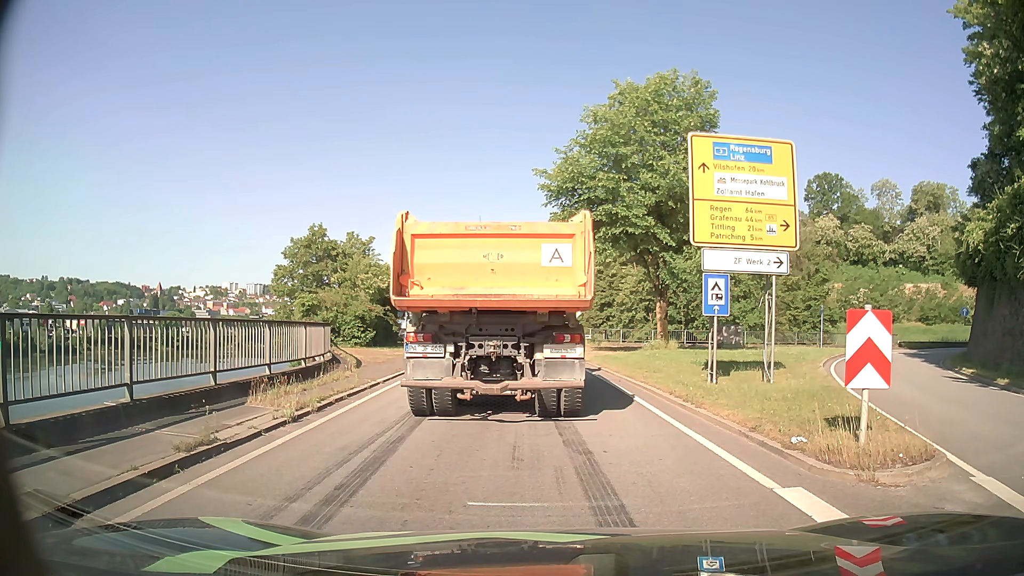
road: primary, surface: asphalt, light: Day
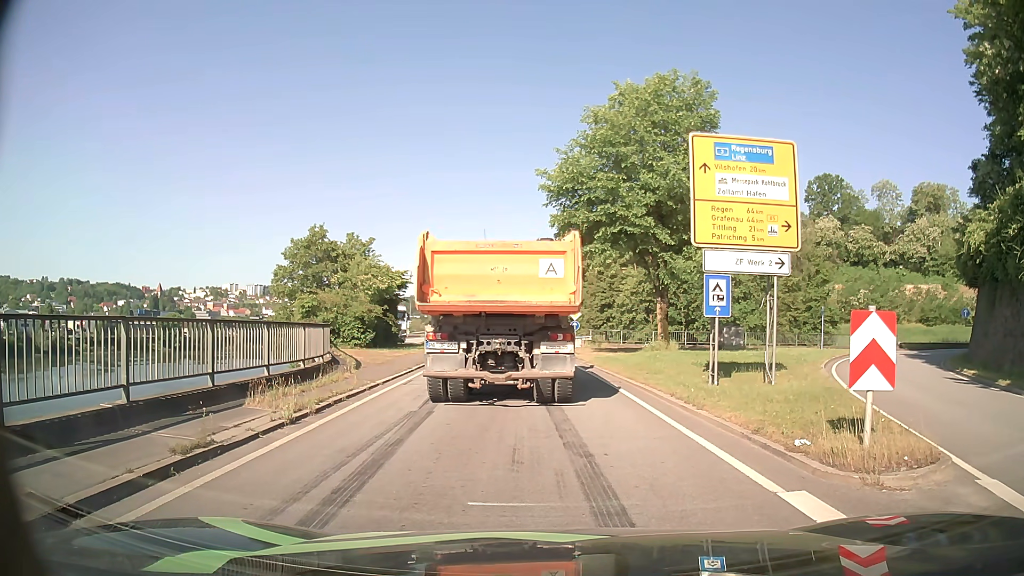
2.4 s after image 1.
(0.0, 0.0) m; 0°
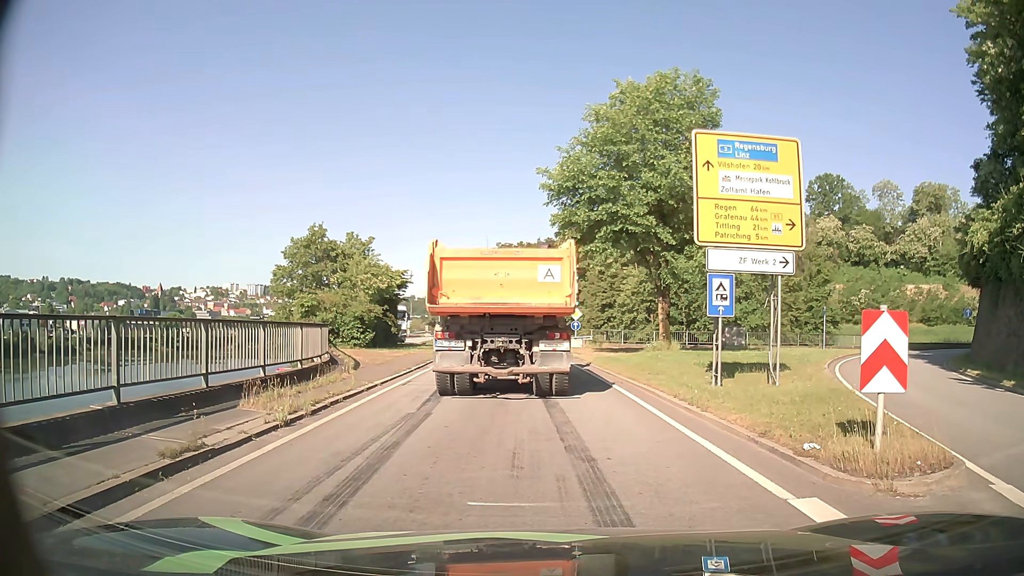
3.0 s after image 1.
(0.0, +0.2) m; 0°
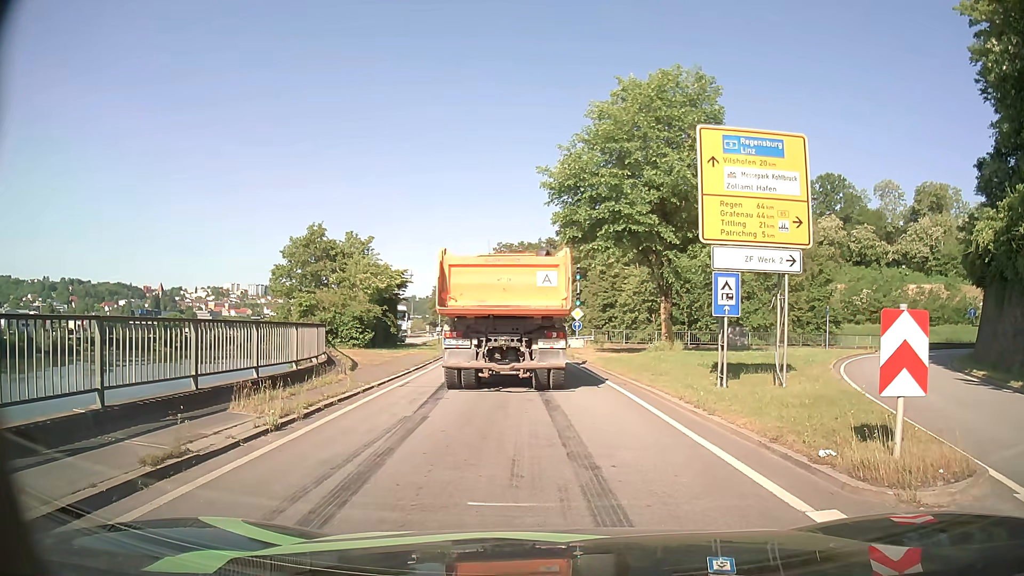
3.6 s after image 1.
(0.0, +0.4) m; 0°
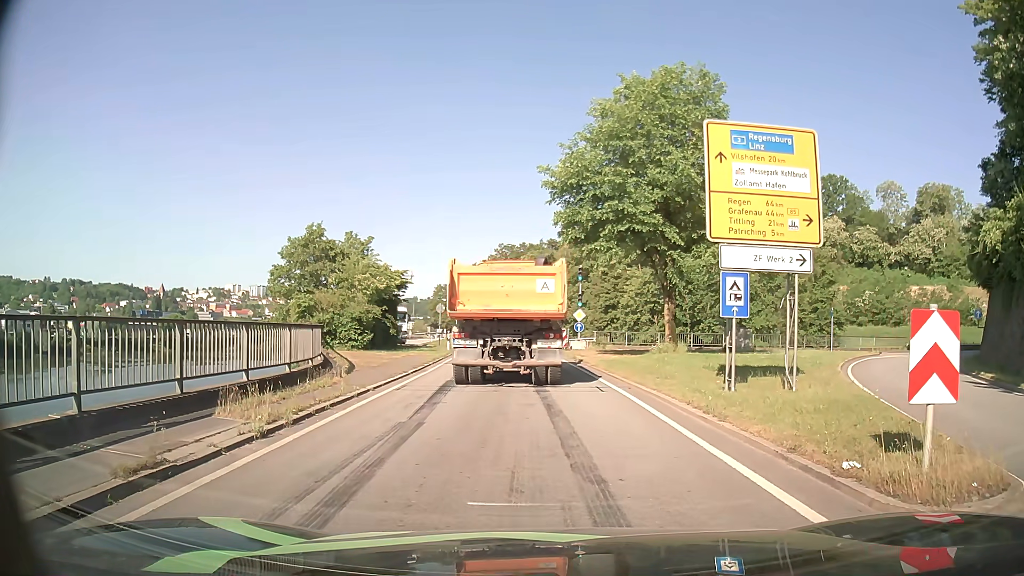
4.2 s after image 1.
(0.0, +0.5) m; 0°
